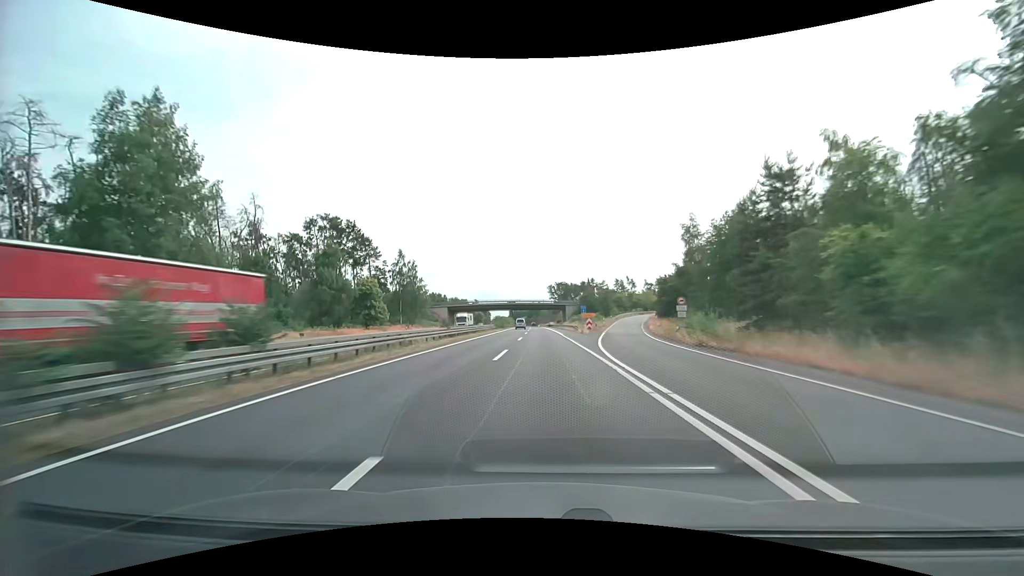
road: trunk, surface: asphalt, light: Day
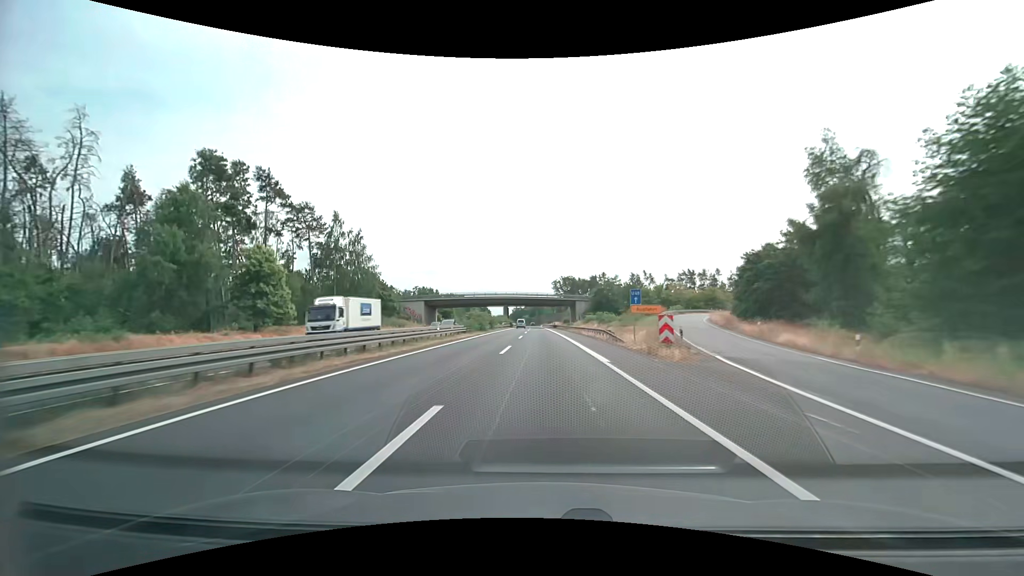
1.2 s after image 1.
(-0.2, +33.2) m; 0°
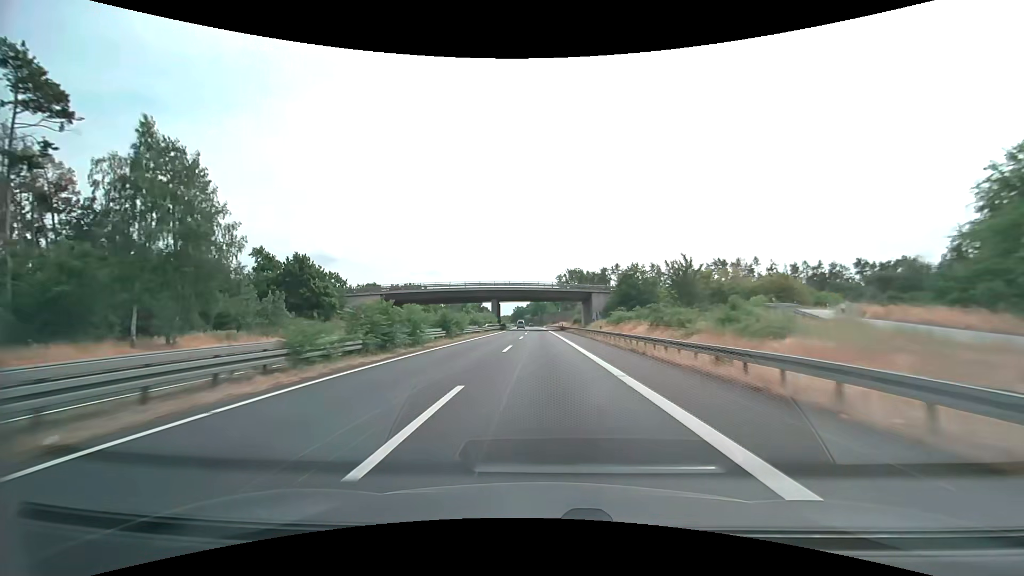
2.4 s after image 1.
(-0.1, +33.3) m; 0°
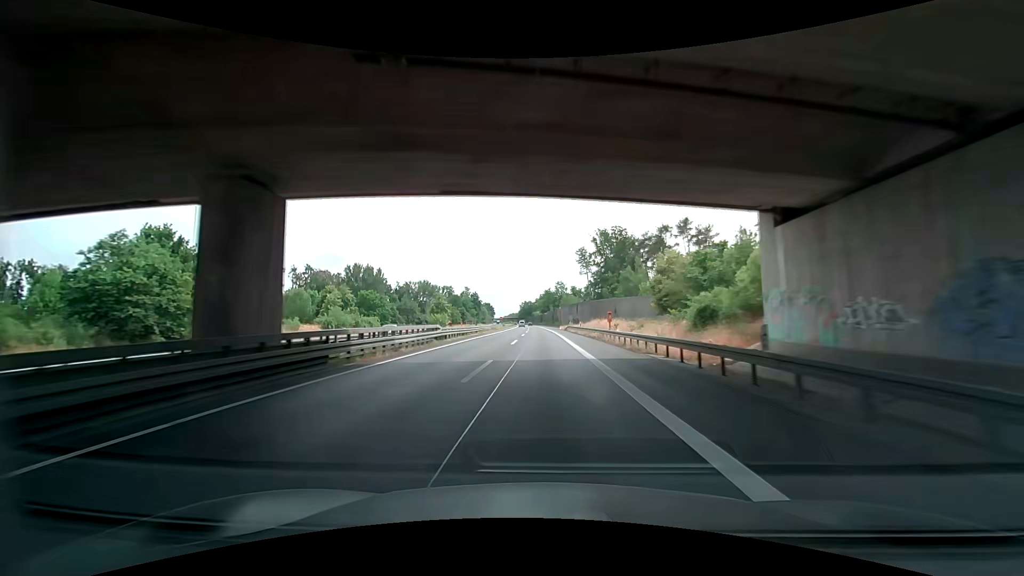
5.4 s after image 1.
(-0.9, +83.3) m; -1°
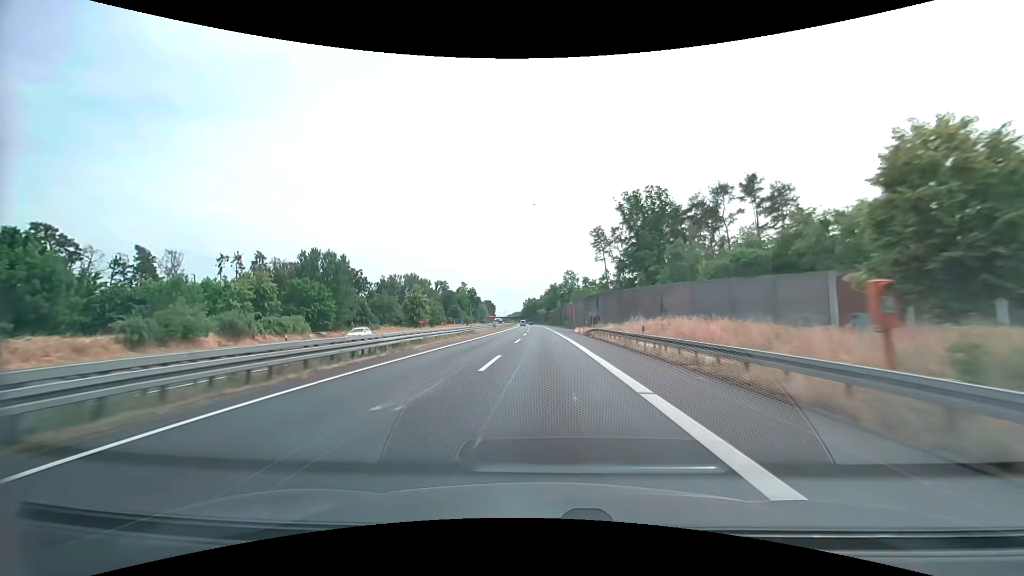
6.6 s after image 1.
(-0.1, +33.3) m; 0°
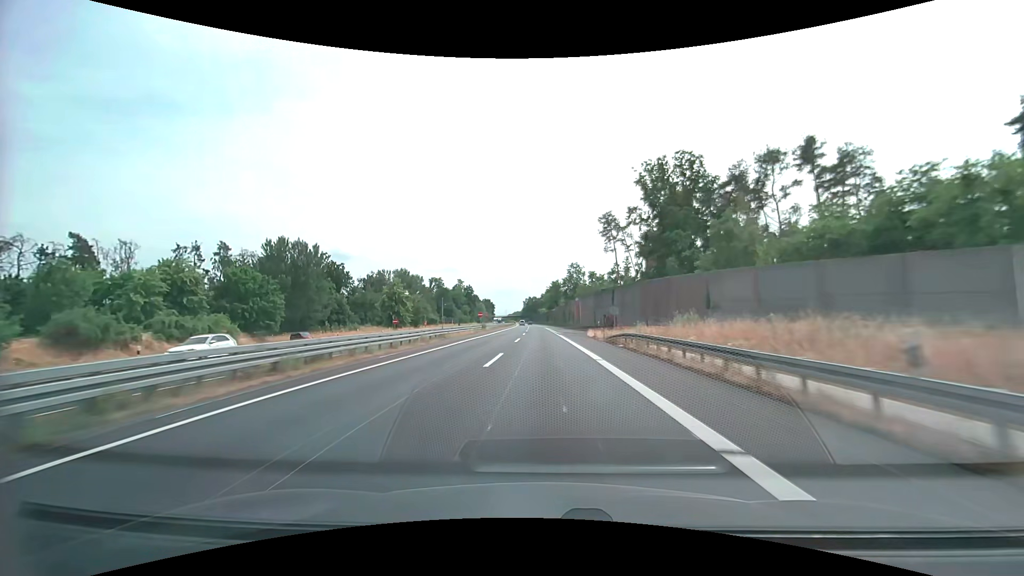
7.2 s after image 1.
(-0.1, +16.7) m; 0°
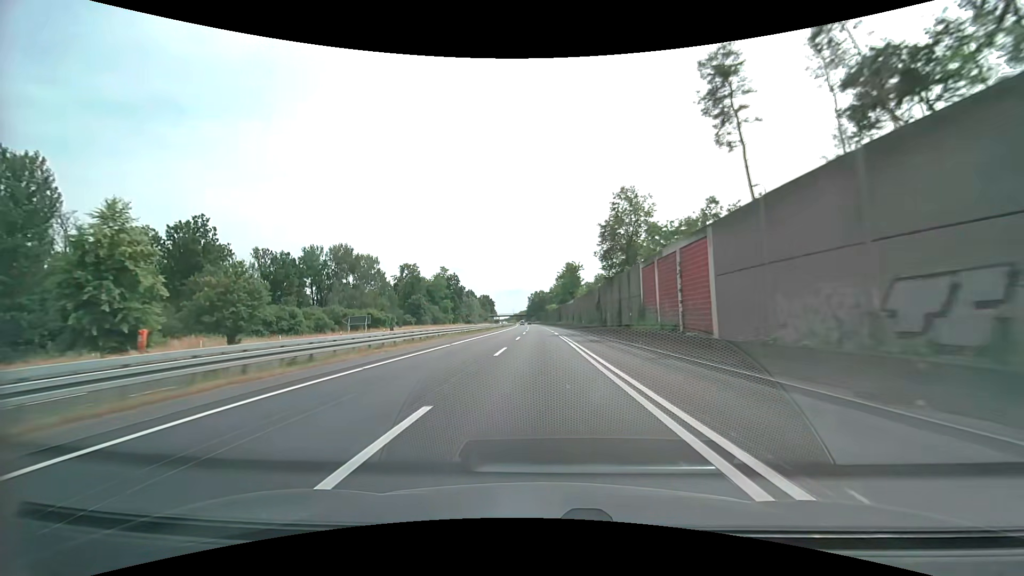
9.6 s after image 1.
(-0.4, +66.7) m; -1°
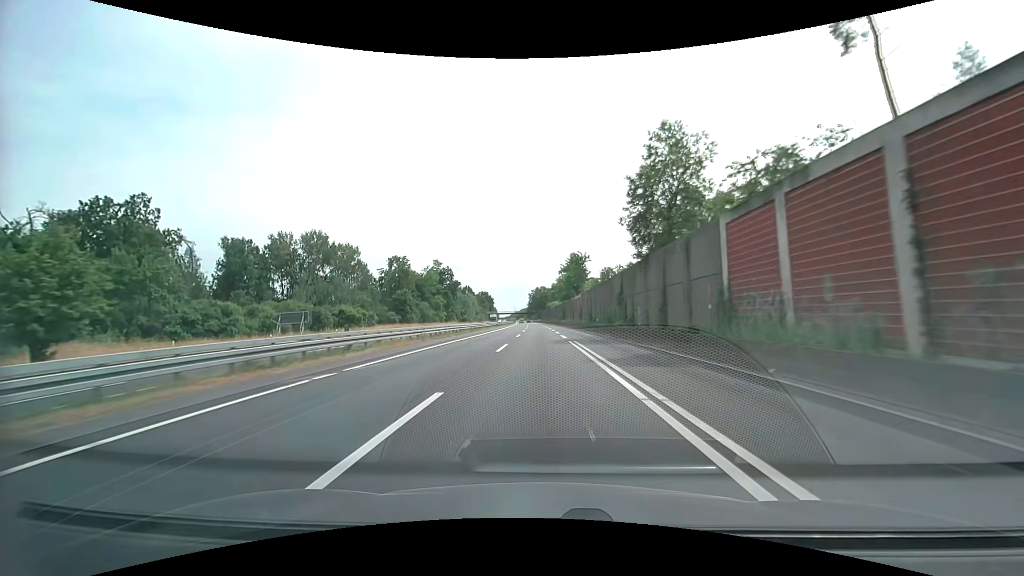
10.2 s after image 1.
(0.0, +16.7) m; 0°
(0, +10) (0, +20) (0, +30) (0, +40) (0, +50) (0, +60) (-1, +70) (-1, +80) (-1, +90) (-1, +100) m
